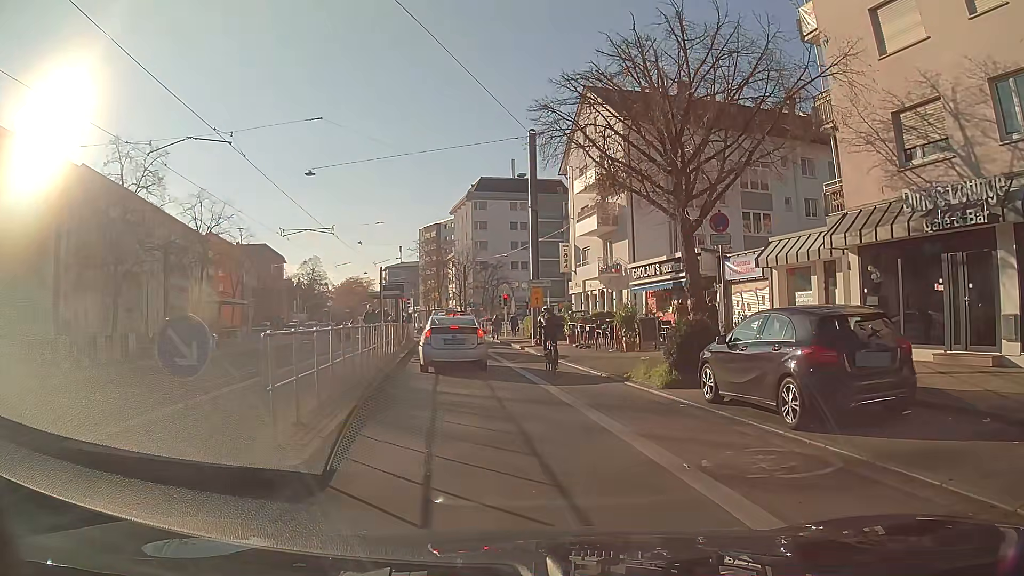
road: primary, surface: asphalt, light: Day
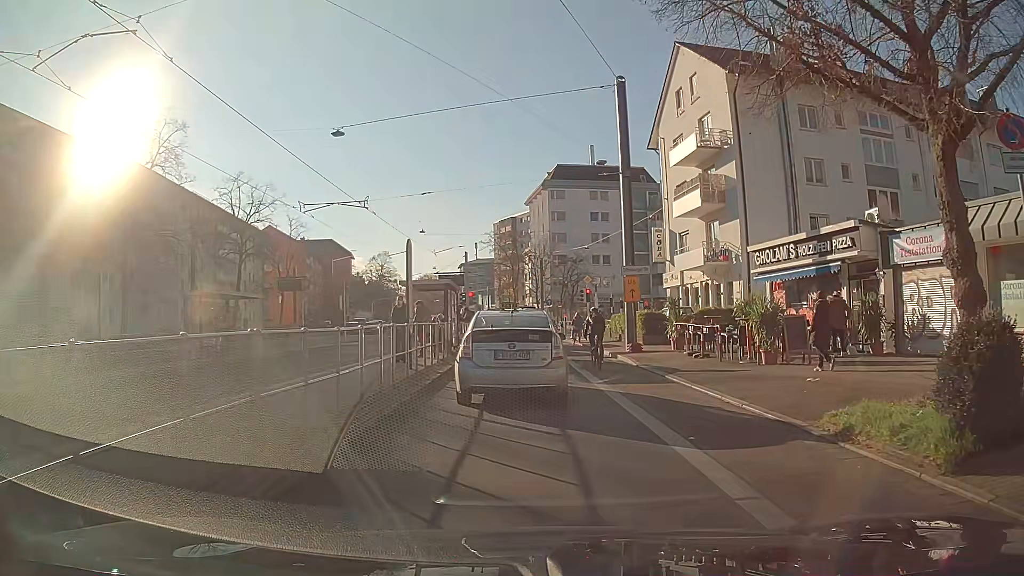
(-0.4, +7.2) m; -6°
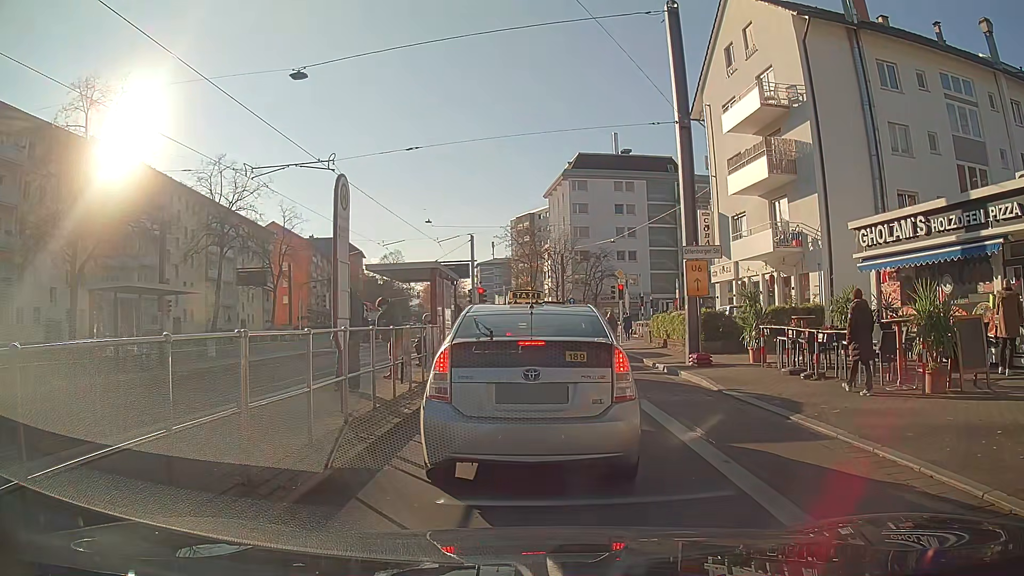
(-0.1, +6.7) m; 0°
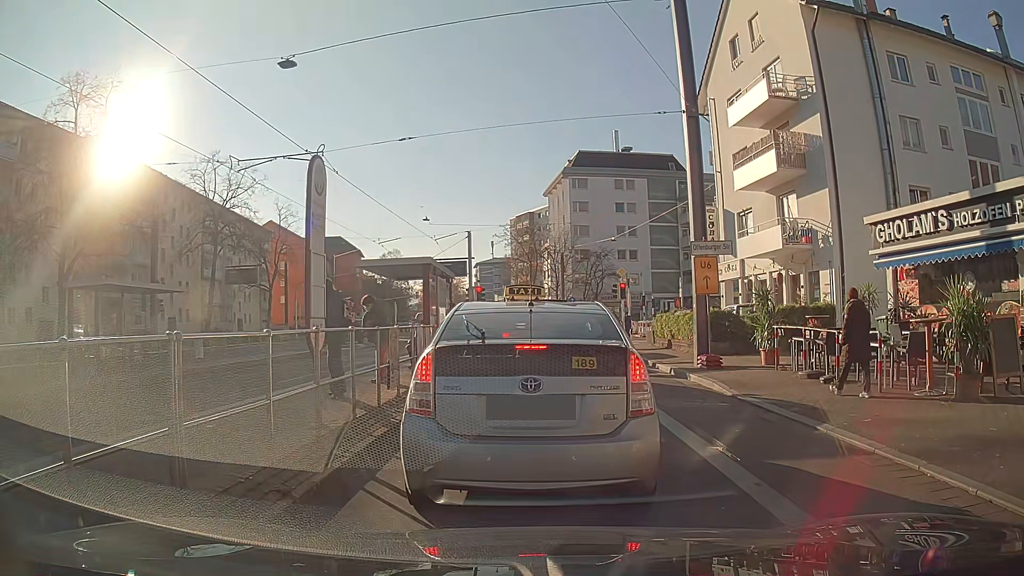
(0.0, +0.9) m; 0°
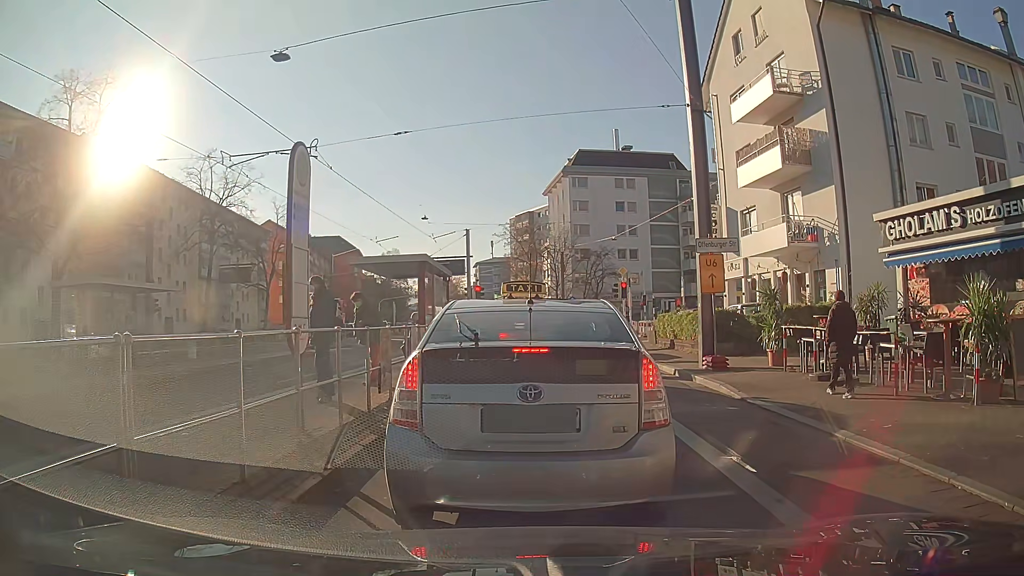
(0.0, +0.5) m; 0°
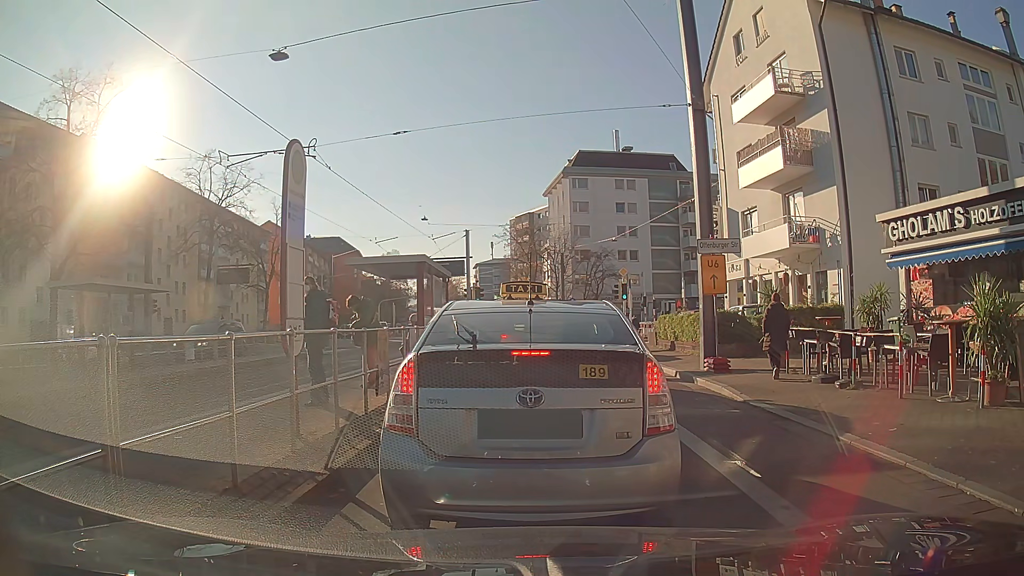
(0.0, +0.2) m; 0°
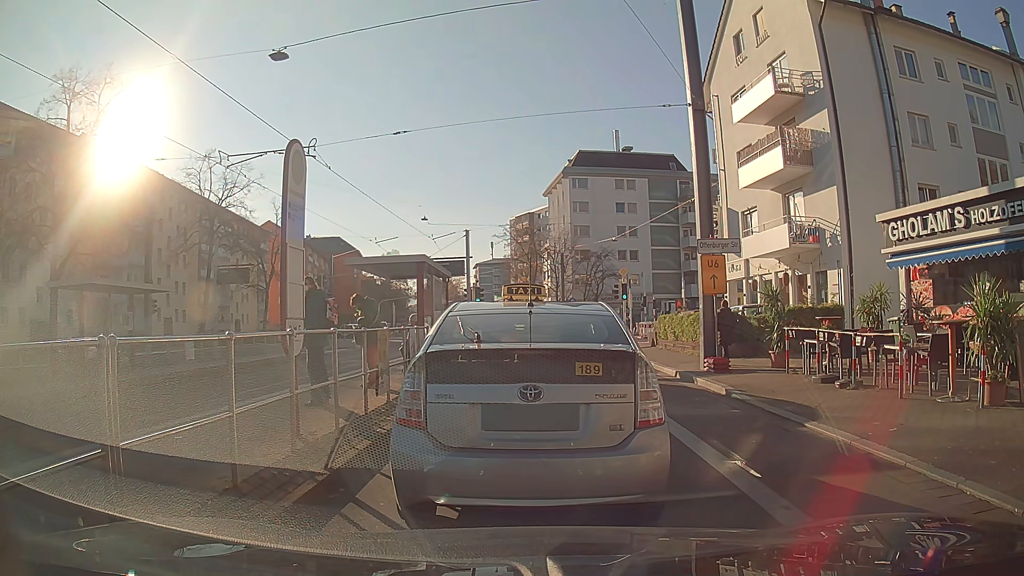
(0.0, 0.0) m; 0°
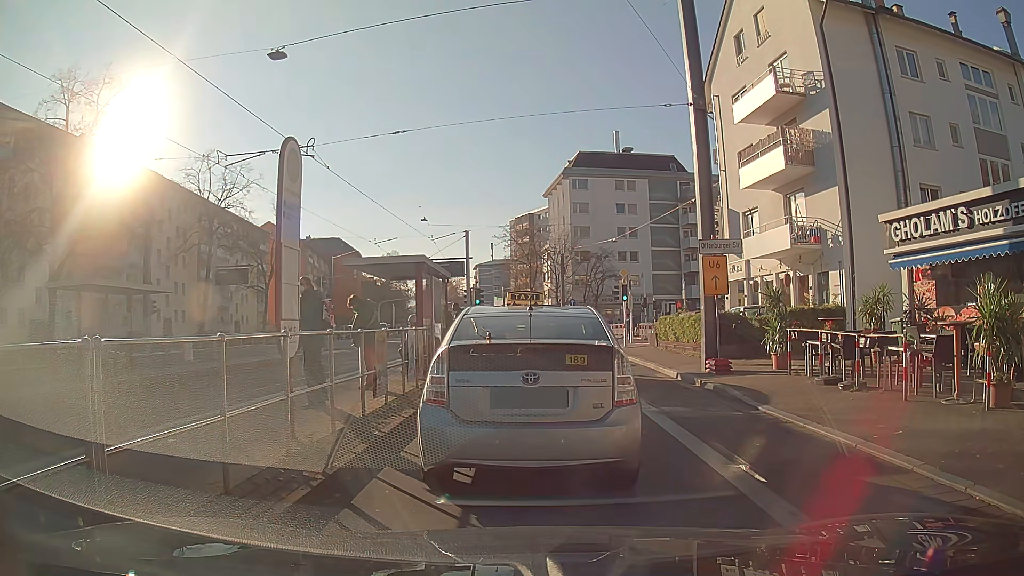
(0.0, +0.1) m; 0°
(0, +10) (0, +20) (0, +30) (-1, +40) (-2, +50) (-3, +60) (-4, +70) (-6, +80) (-7, +90) (-9, +99) m
